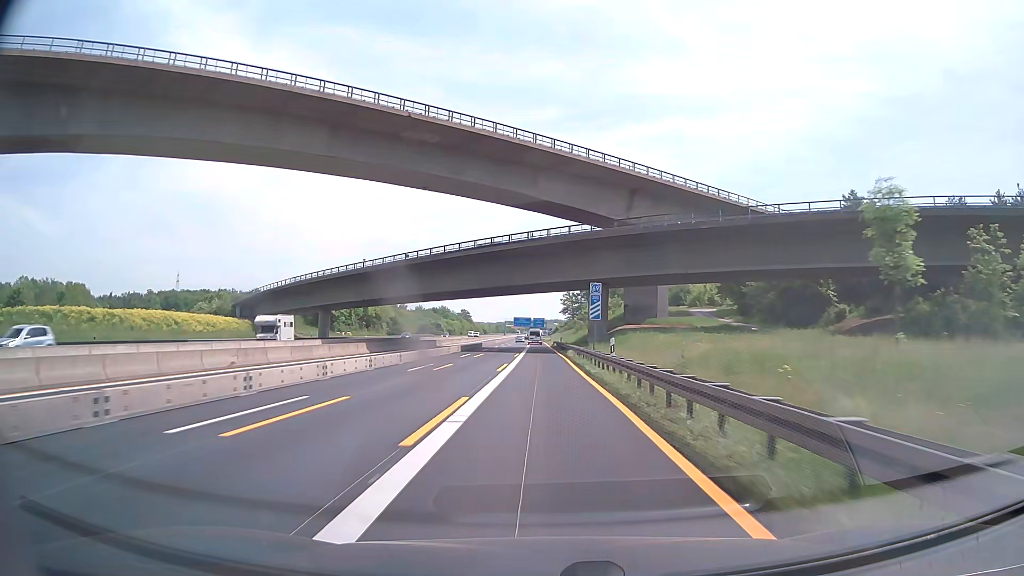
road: motorway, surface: asphalt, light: Day
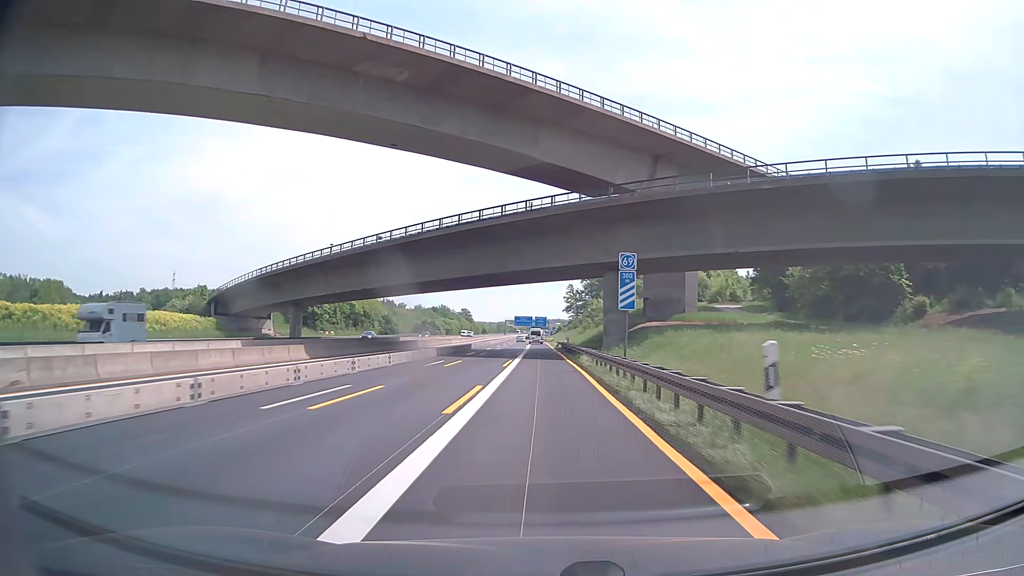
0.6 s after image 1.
(0.0, +14.6) m; 0°
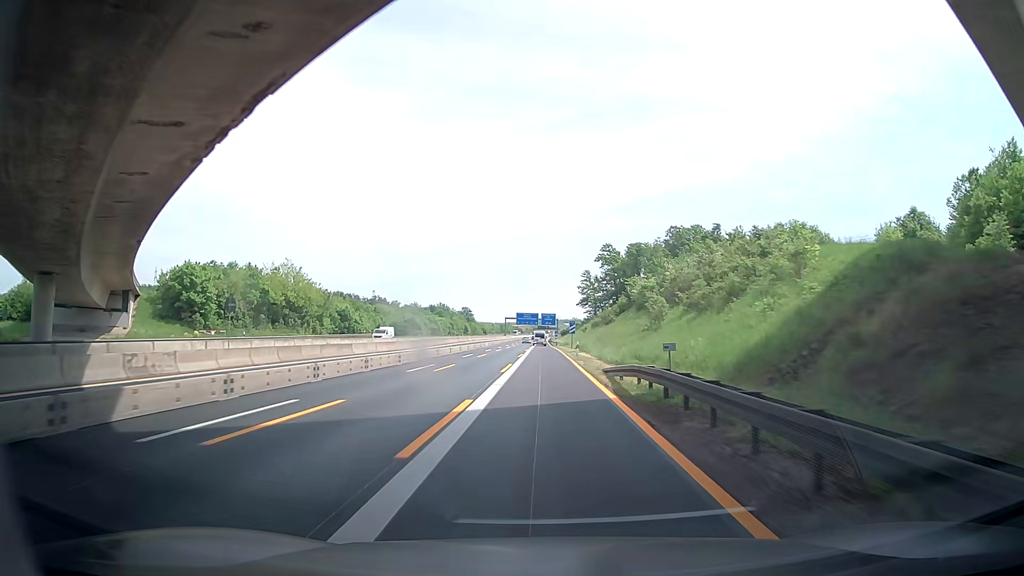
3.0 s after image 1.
(-0.2, +58.5) m; -1°
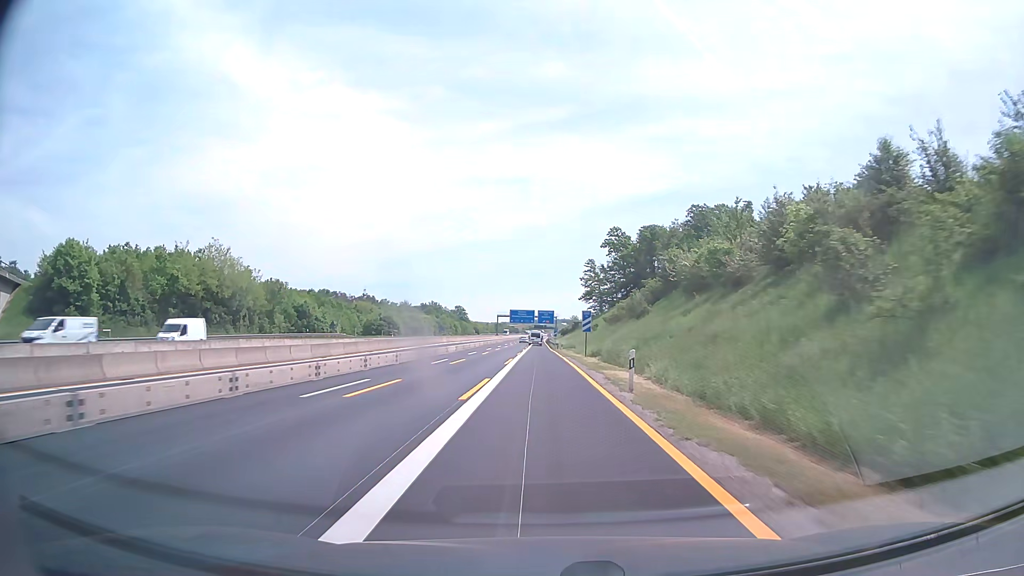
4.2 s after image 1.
(+0.2, +29.2) m; 0°
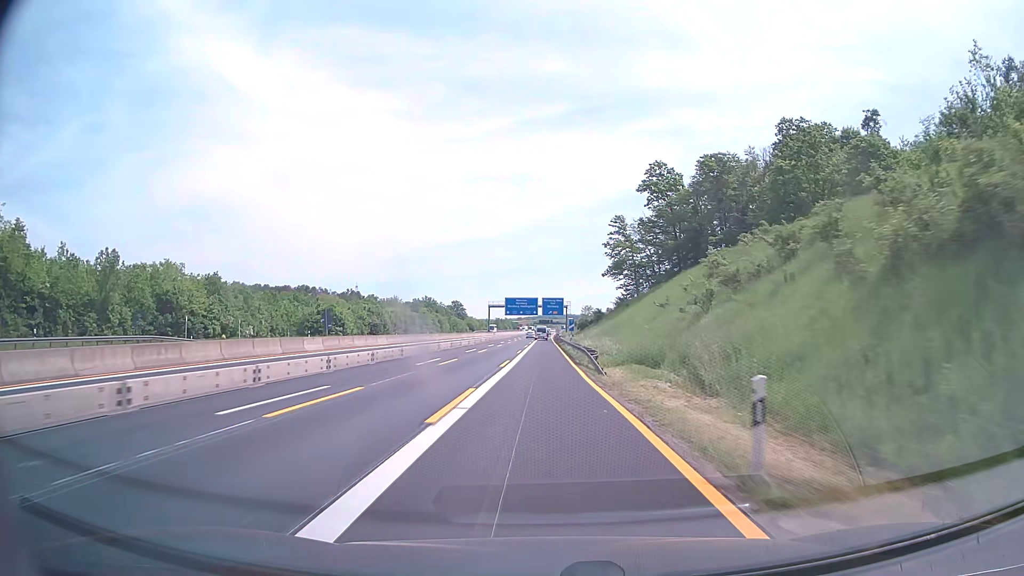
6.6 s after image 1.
(+0.1, +58.0) m; 0°
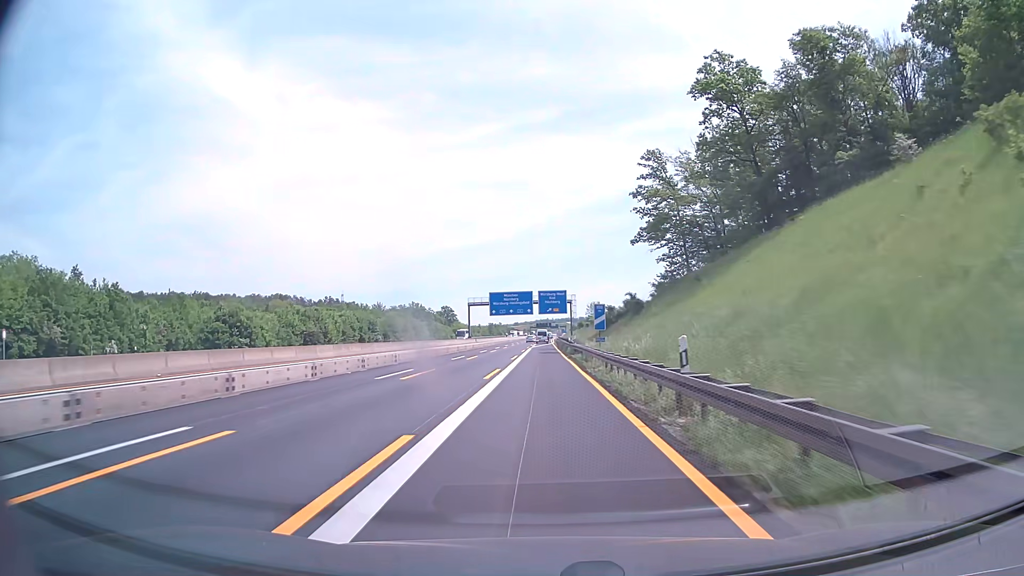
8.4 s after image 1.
(0.0, +43.3) m; 0°
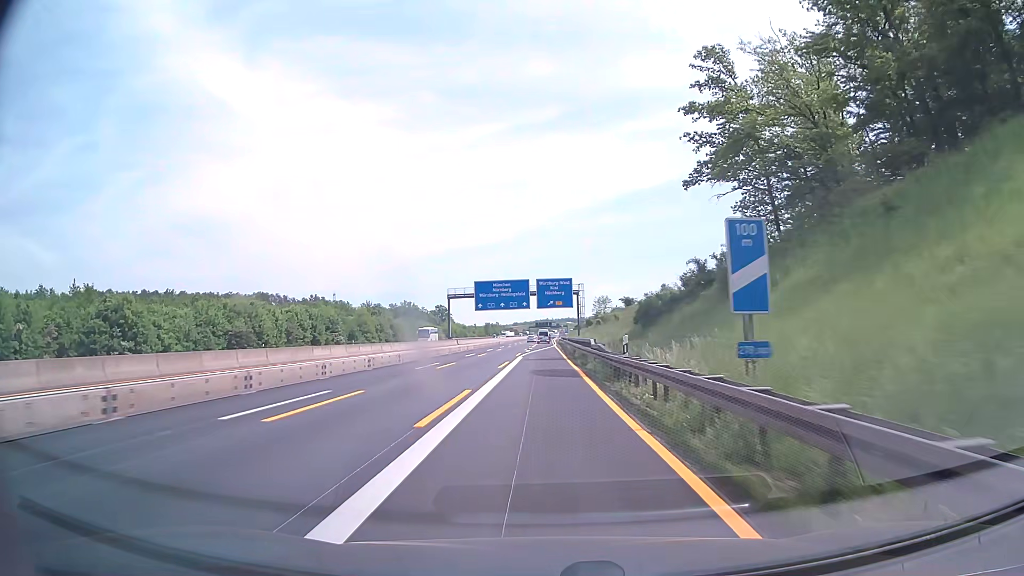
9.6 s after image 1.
(0.0, +28.7) m; 0°
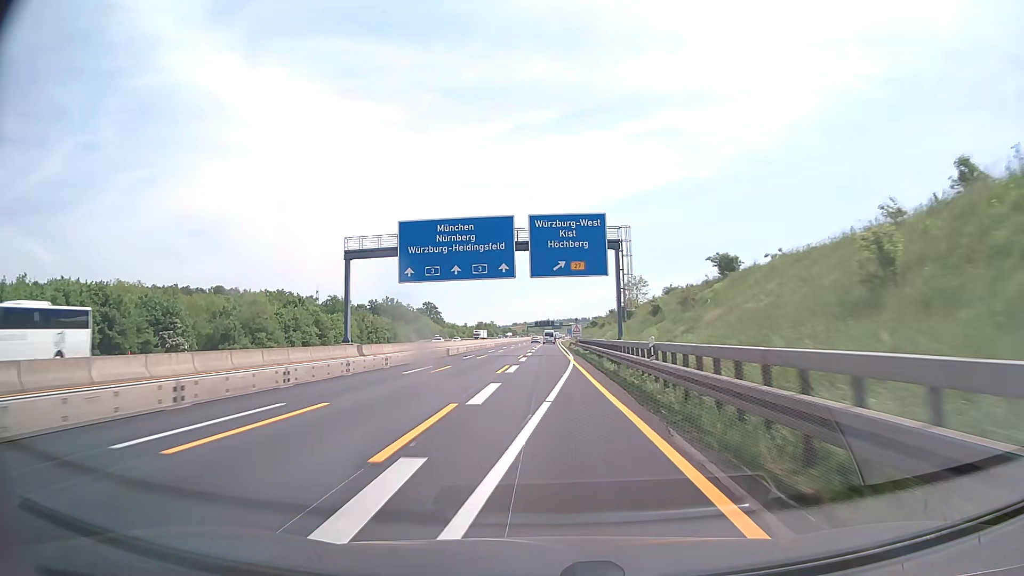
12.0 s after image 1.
(0.0, +57.3) m; 0°
(0, +10) (0, +20) (0, +30) (0, +40) (0, +50) (0, +60) (0, +70) (0, +80) (0, +90) (+1, +100) m
